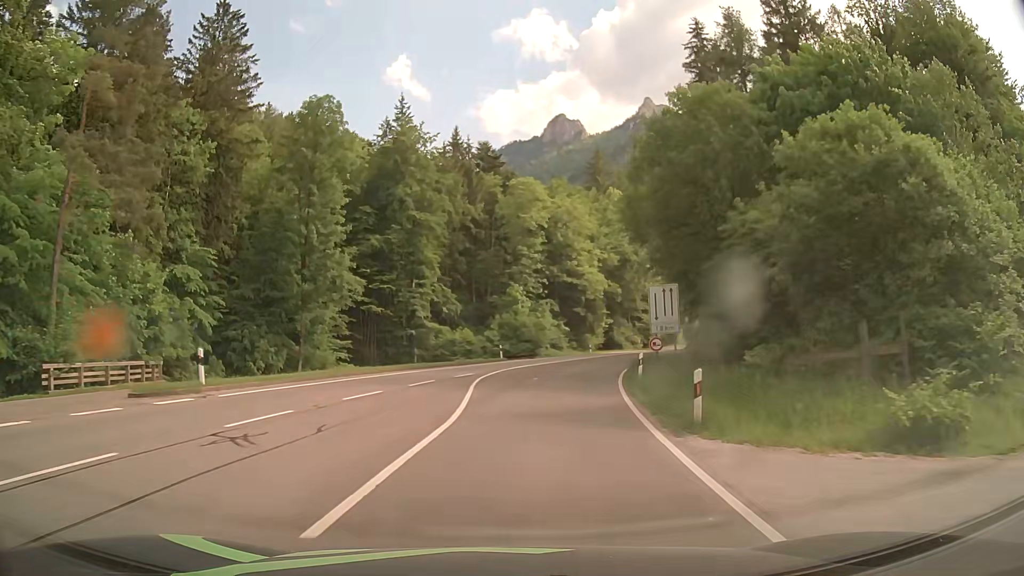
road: primary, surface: asphalt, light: Day
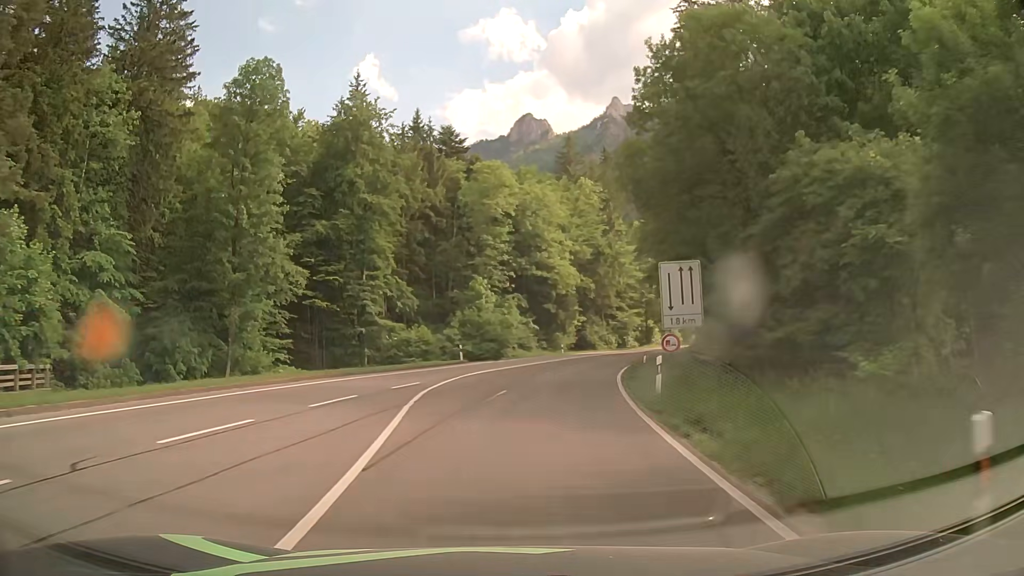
(+0.2, +7.9) m; +3°
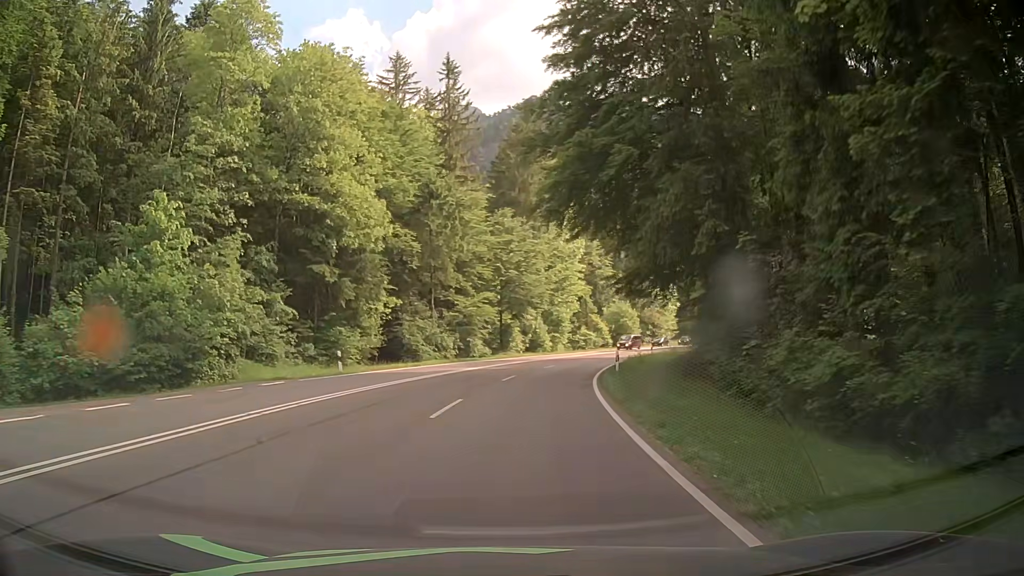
(+5.1, +39.2) m; +14°
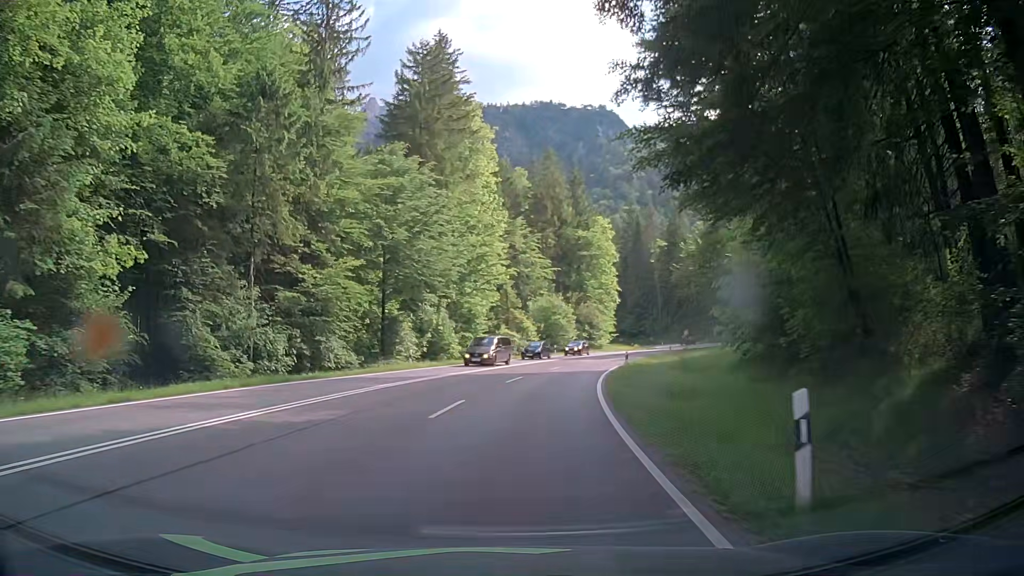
(+1.6, +23.8) m; +7°
(0, +10) (+1, +20) (+3, +30) (+5, +40) (+7, +49) (+11, +59) (+15, +68) (+19, +77) (+24, +86) (+29, +94) m
